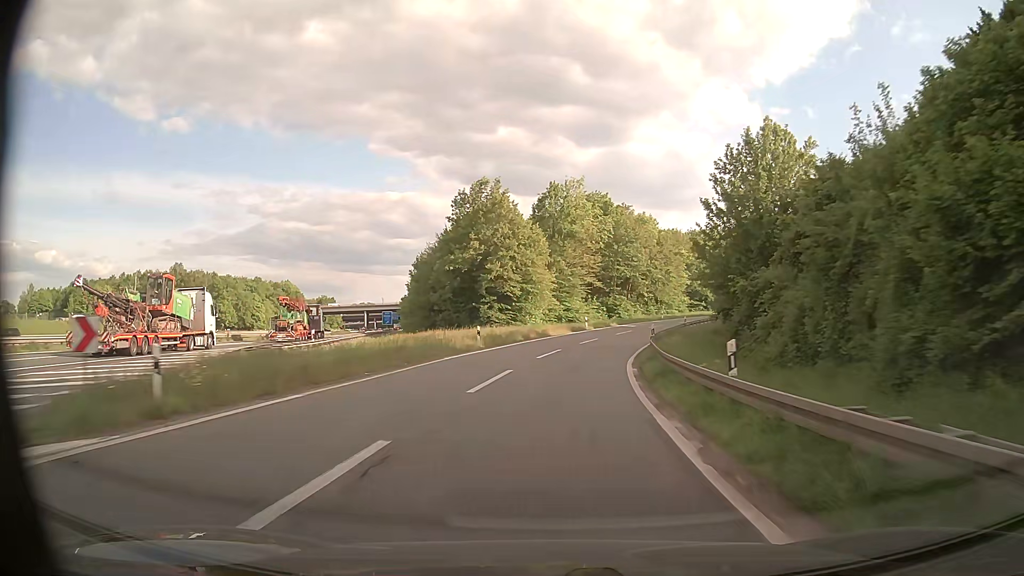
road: motorway_link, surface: asphalt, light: Day
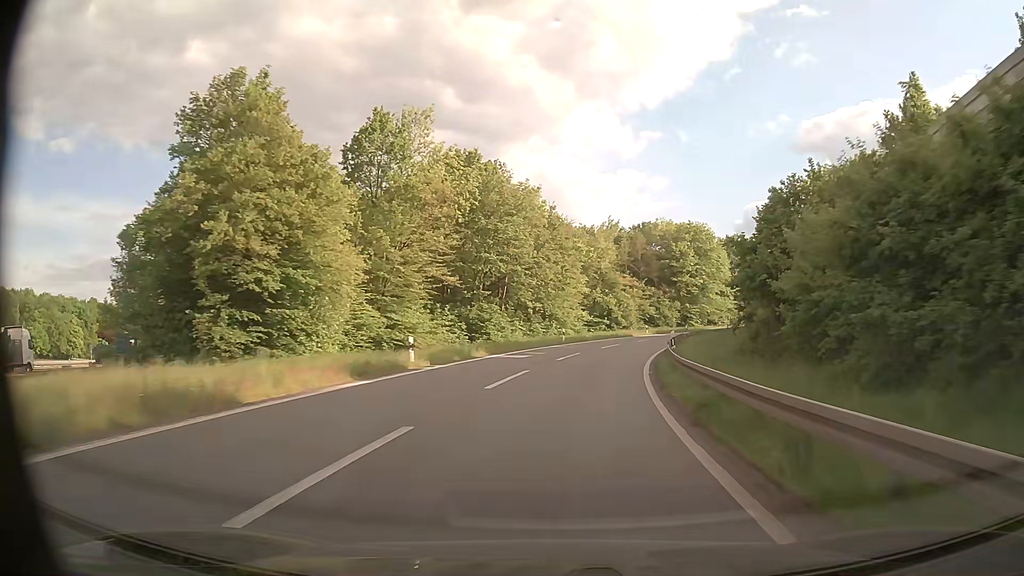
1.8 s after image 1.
(+3.2, +34.4) m; +12°
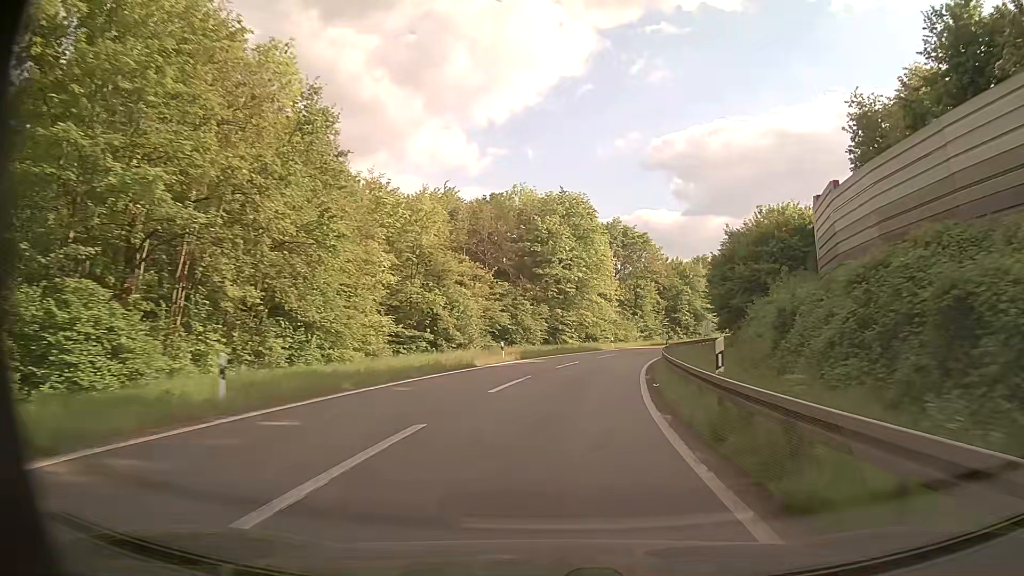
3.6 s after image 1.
(+3.9, +34.7) m; +13°
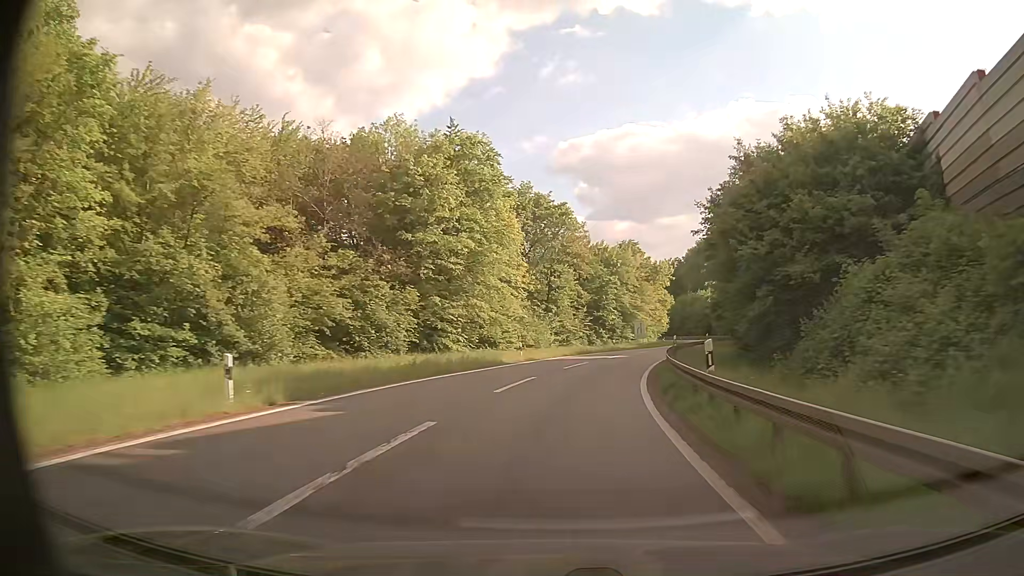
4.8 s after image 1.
(+1.7, +23.4) m; +8°
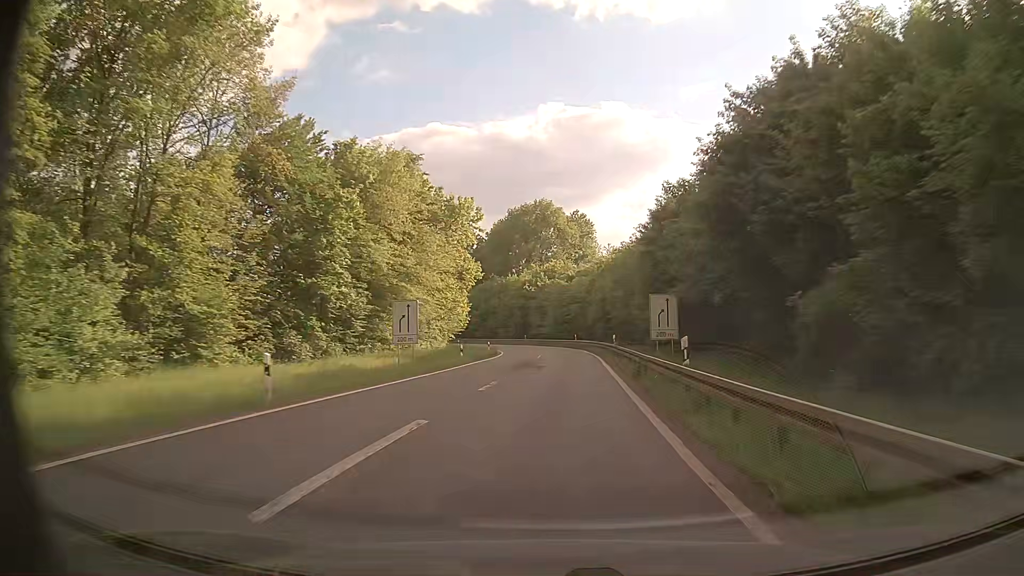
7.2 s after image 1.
(+7.5, +46.5) m; +18°
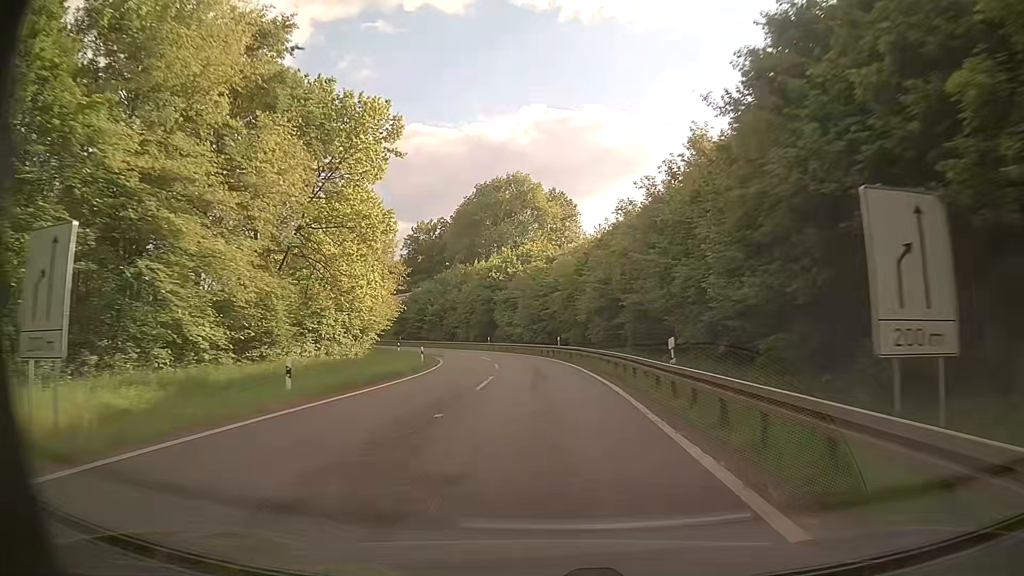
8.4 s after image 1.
(+0.6, +23.2) m; +2°
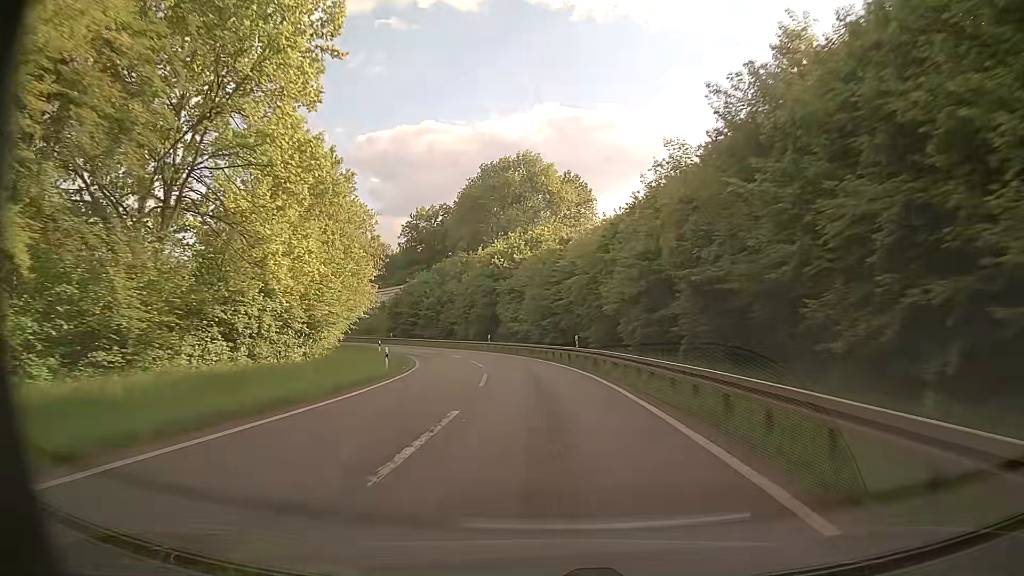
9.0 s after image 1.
(0.0, +11.5) m; -1°
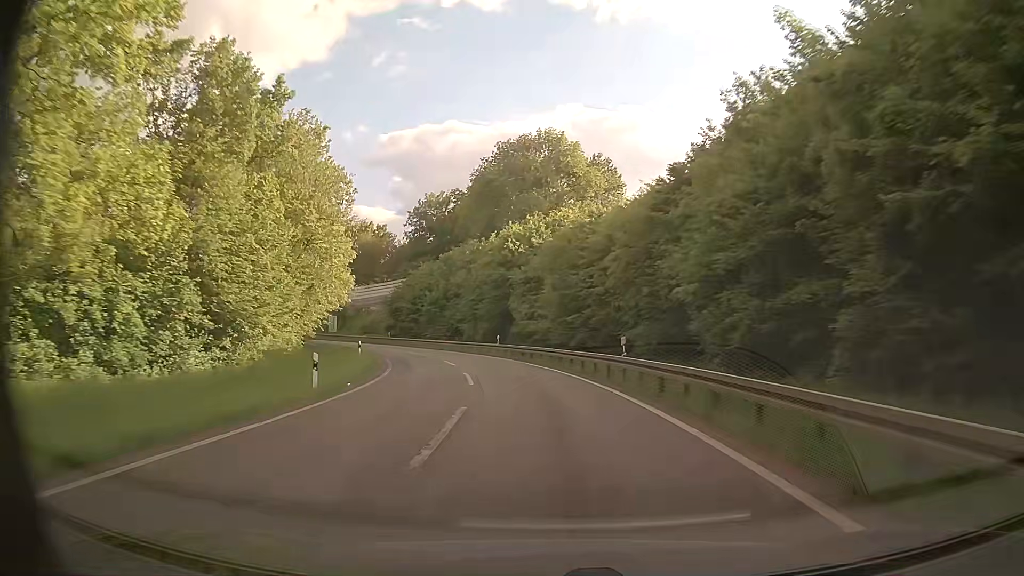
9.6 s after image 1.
(-0.1, +11.4) m; -2°
(0, +10) (-1, +20) (-2, +30) (-5, +40) (-8, +49) (-12, +58) (-18, +67) (-24, +75) (-30, +82) (-38, +89) m
